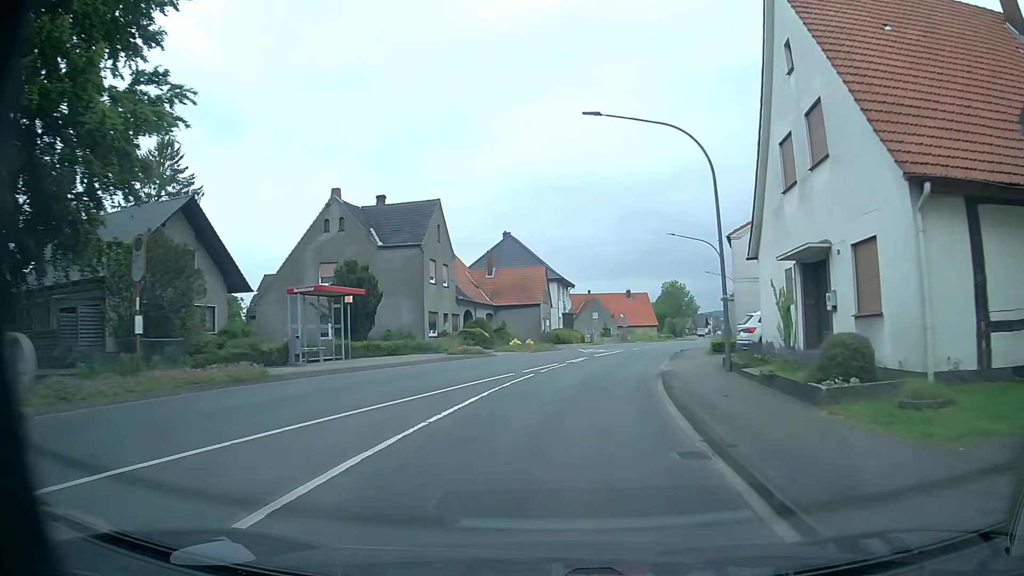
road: primary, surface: asphalt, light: Day
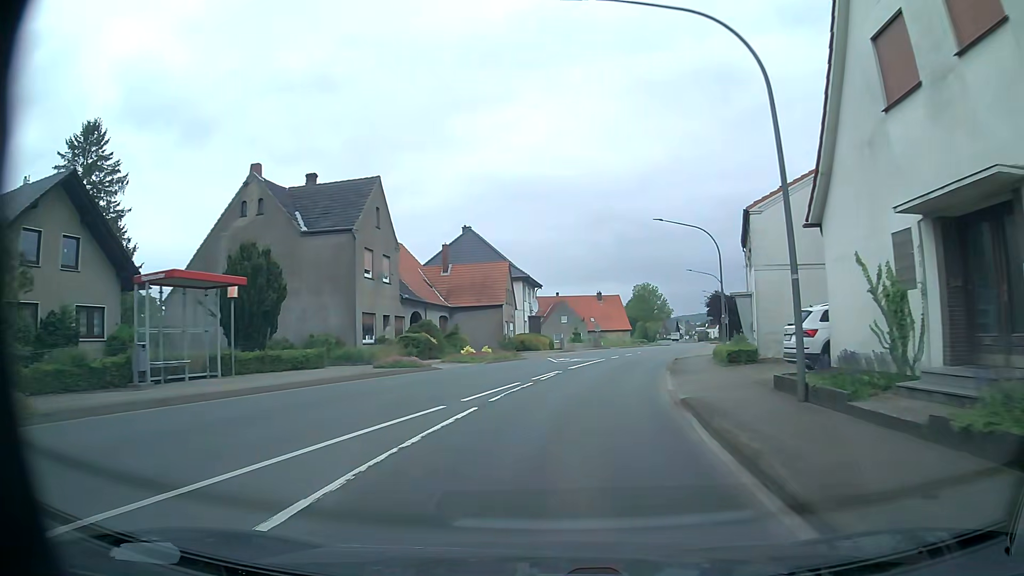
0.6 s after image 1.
(+0.2, +8.0) m; +2°
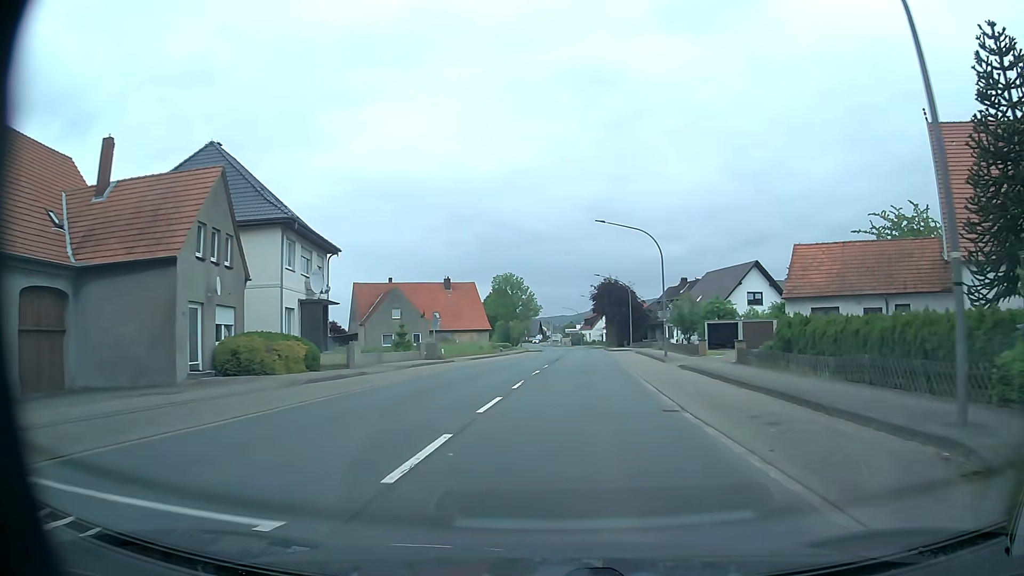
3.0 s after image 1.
(+3.5, +31.7) m; +12°
(0, +10) (+1, +20) (+1, +30) (+2, +40) (+3, +50) (+3, +60) (+4, +70) (+4, +80) (+4, +90) (+4, +100) m
